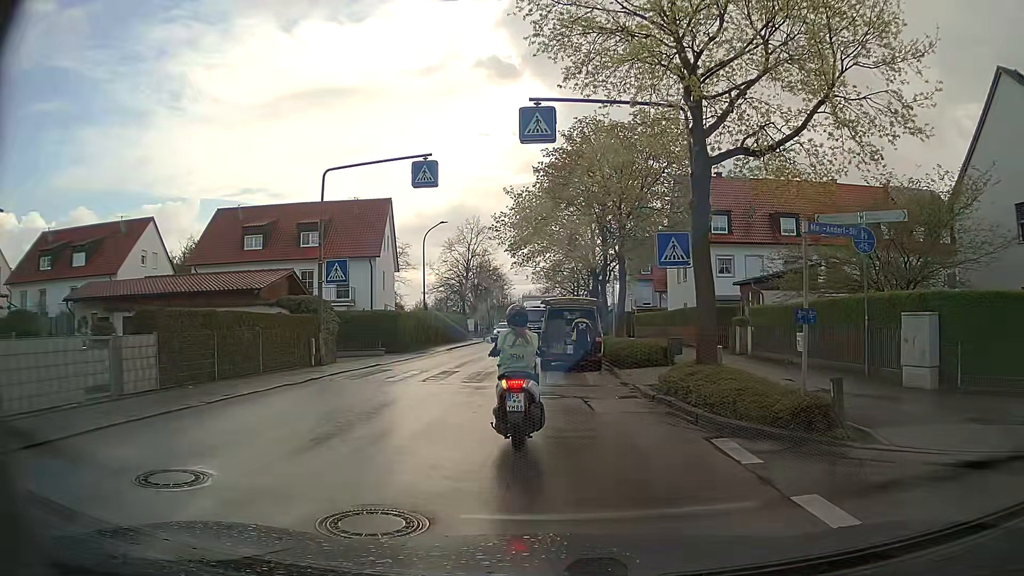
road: residential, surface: asphalt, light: Day
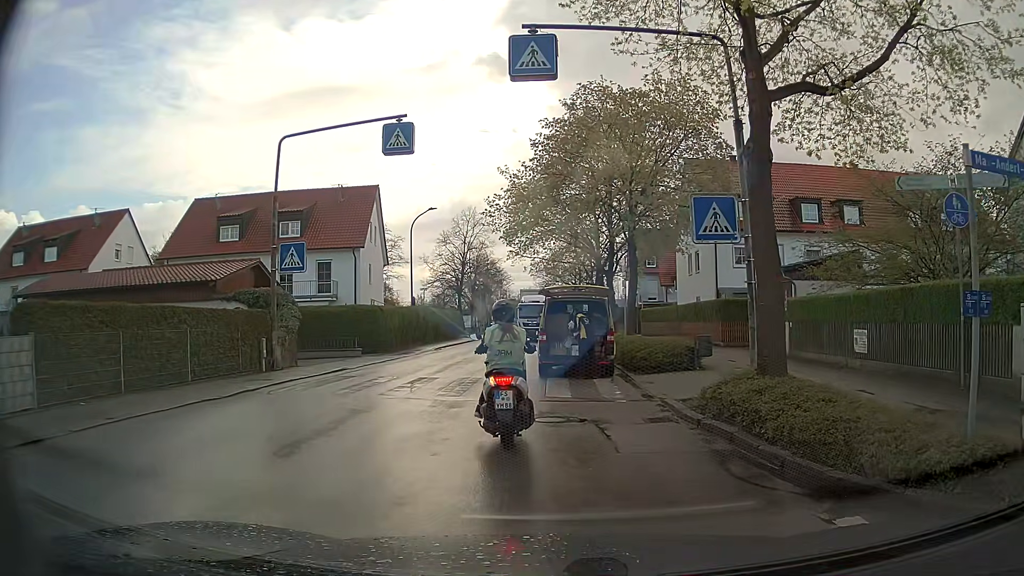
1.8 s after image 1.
(0.0, +3.7) m; +2°
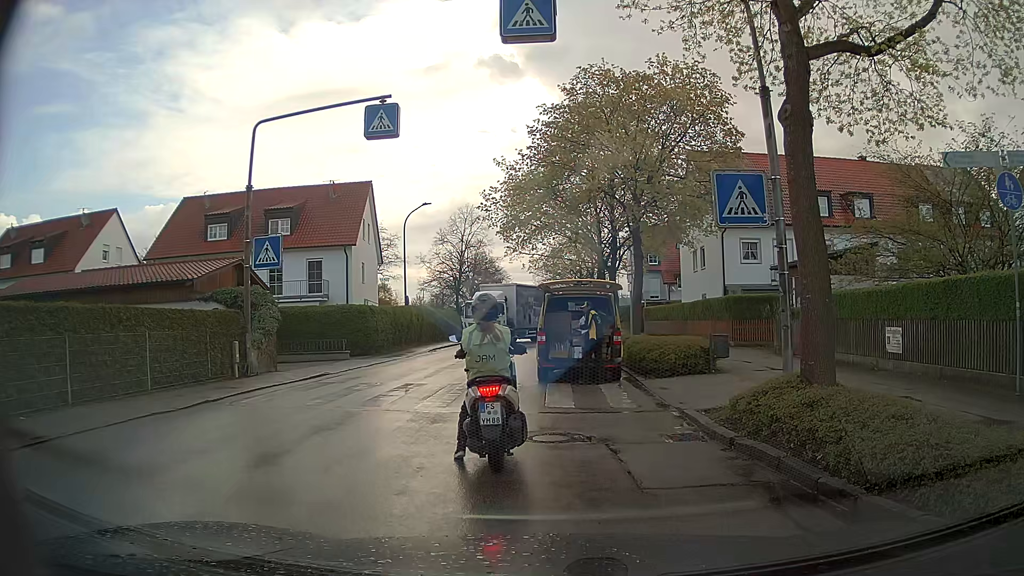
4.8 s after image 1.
(0.0, +1.6) m; 0°
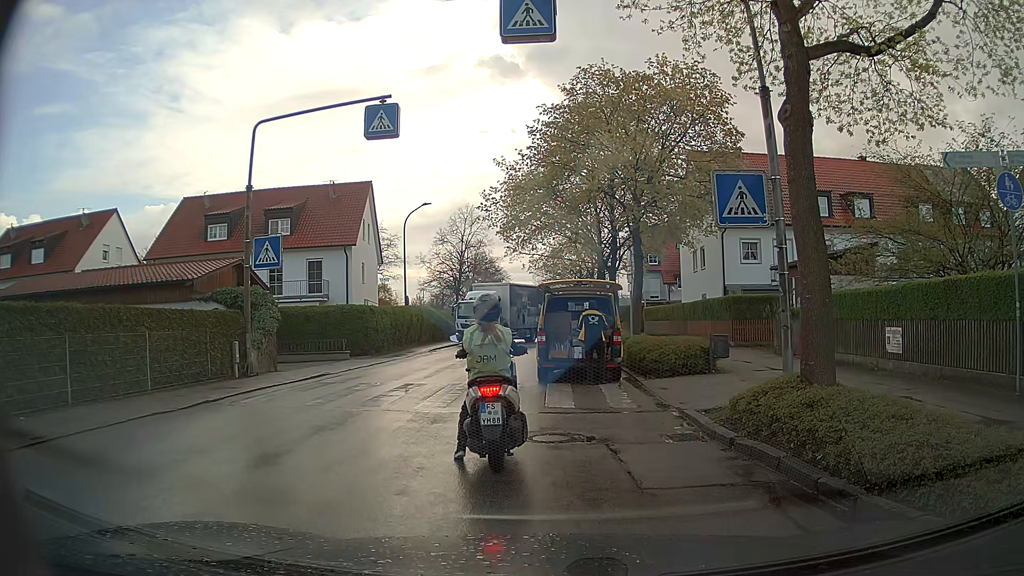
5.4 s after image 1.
(0.0, 0.0) m; 0°
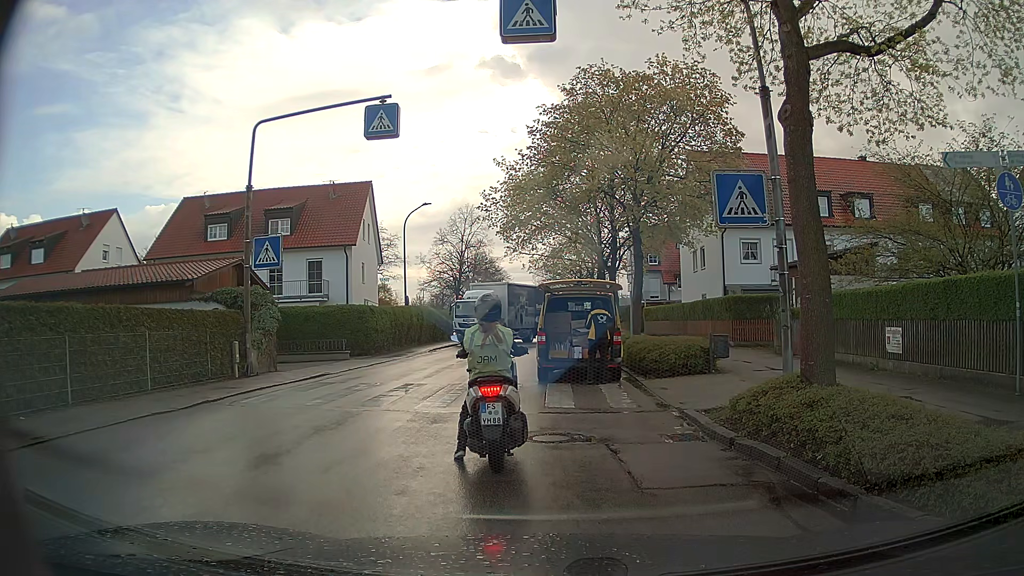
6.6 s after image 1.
(0.0, 0.0) m; 0°
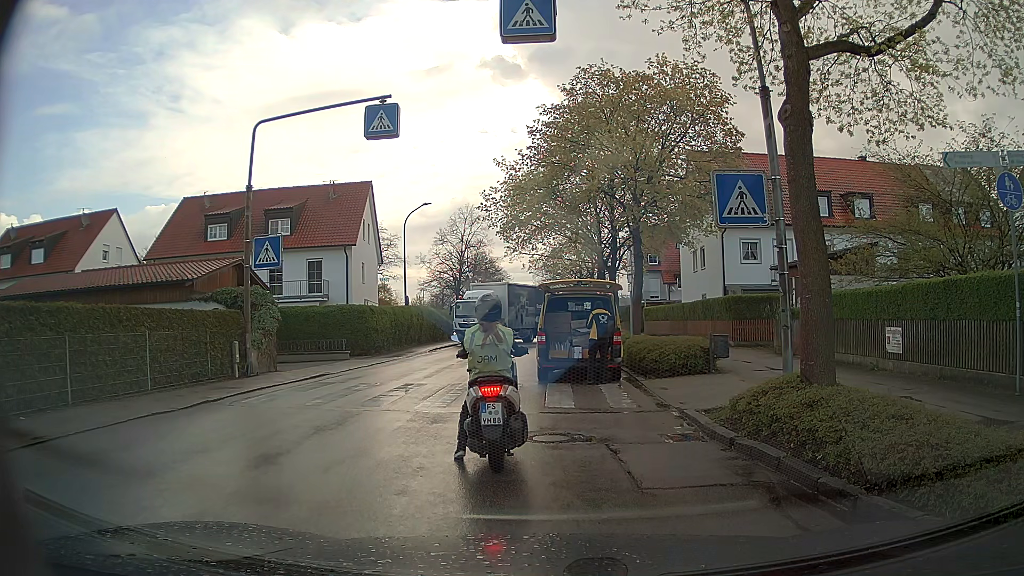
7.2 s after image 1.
(0.0, 0.0) m; 0°
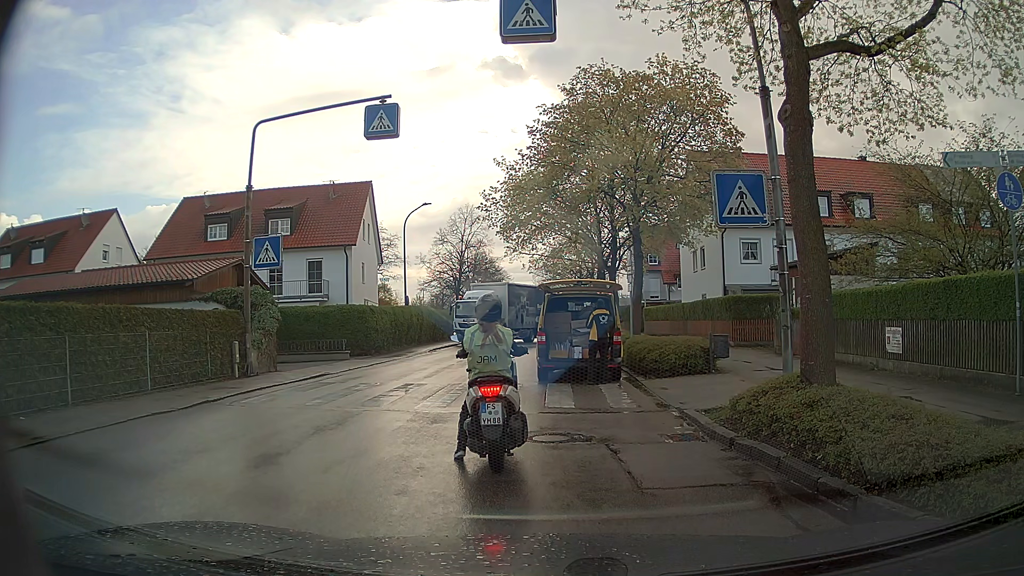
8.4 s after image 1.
(0.0, 0.0) m; 0°
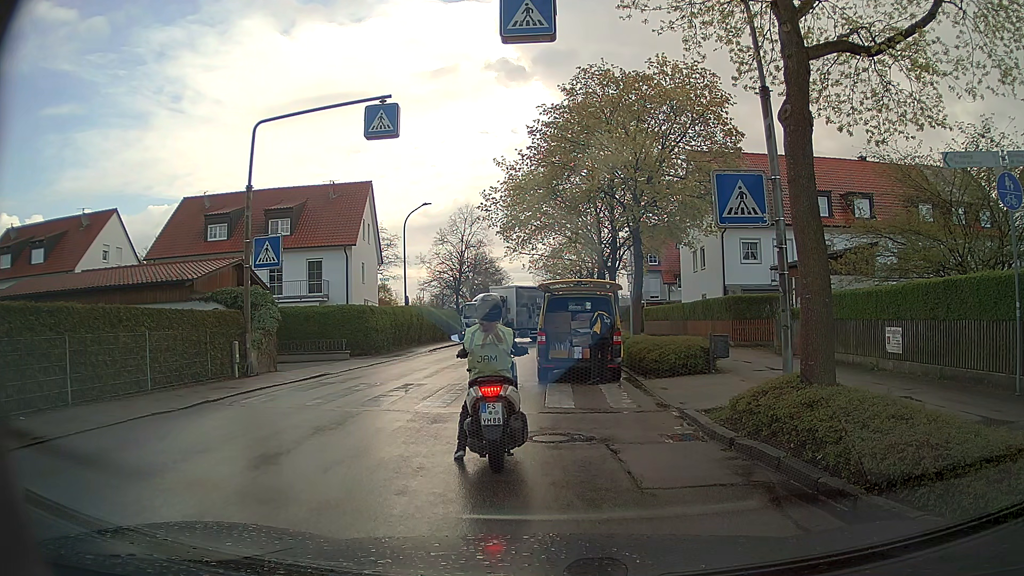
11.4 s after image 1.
(0.0, 0.0) m; 0°
(-1, +10) (-2, +20) (-2, +30) (-2, +40) (-2, +50) (-2, +60) (-2, +70) (-2, +80) (-2, +90) (-2, +100) m
